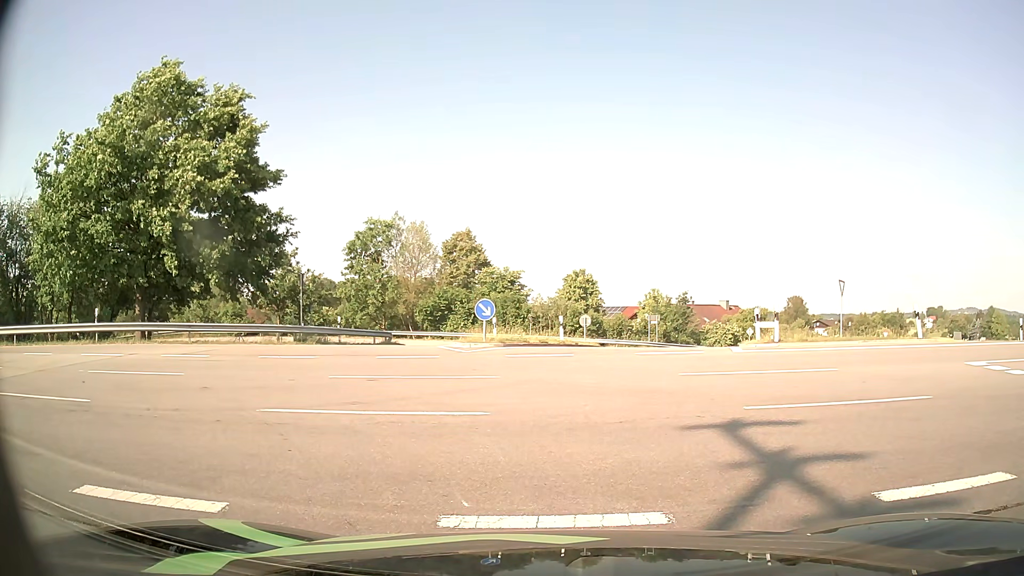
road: unclassified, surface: asphalt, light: Day
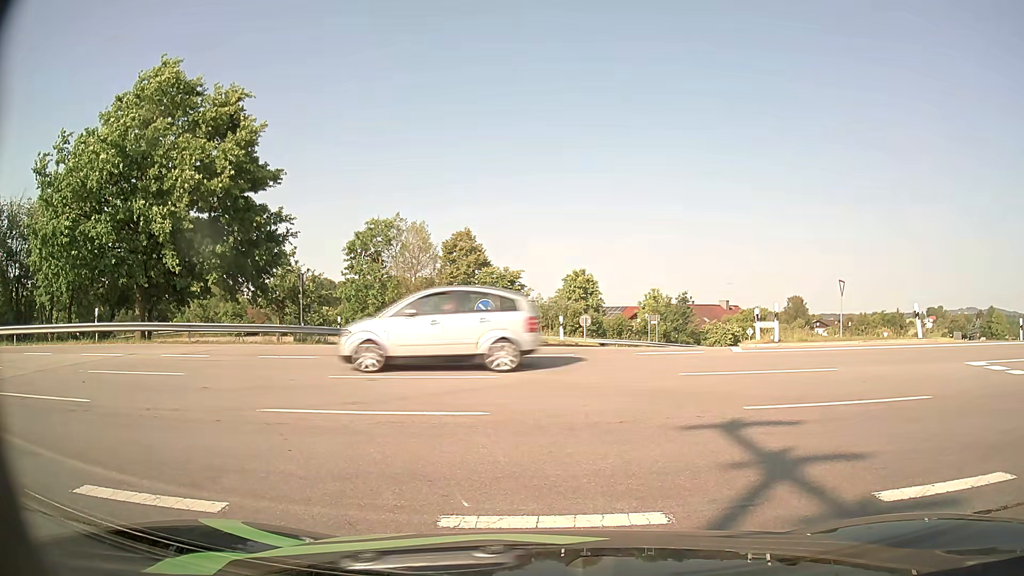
(0.0, 0.0) m; 0°
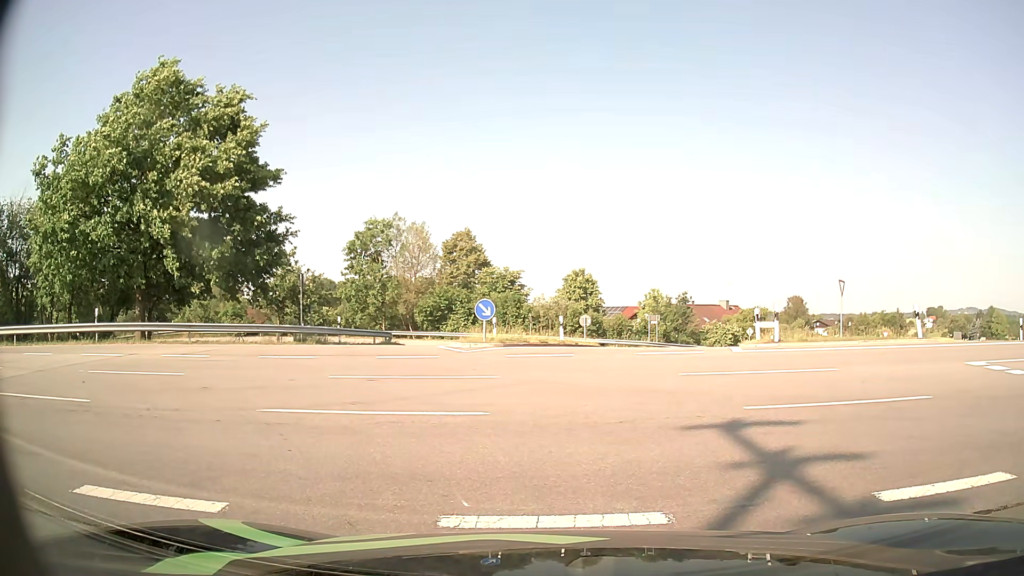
(0.0, 0.0) m; 0°
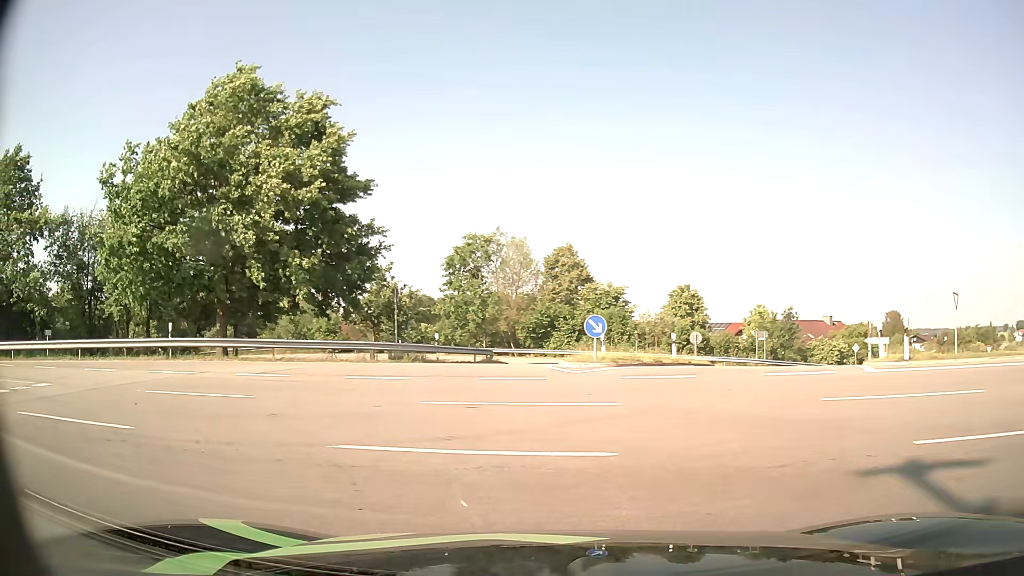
(-0.1, +1.7) m; -9°
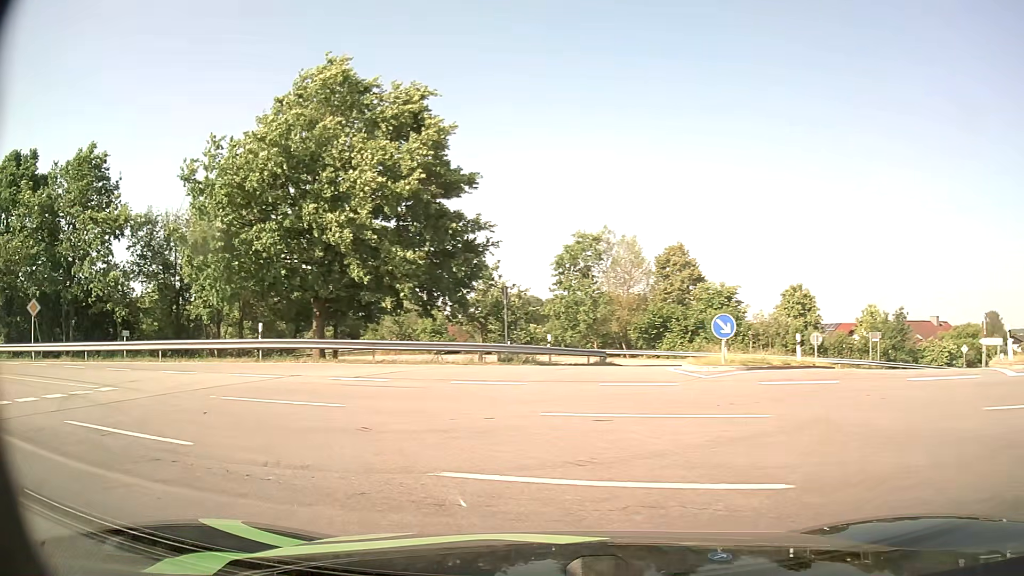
(-0.1, +1.6) m; -11°
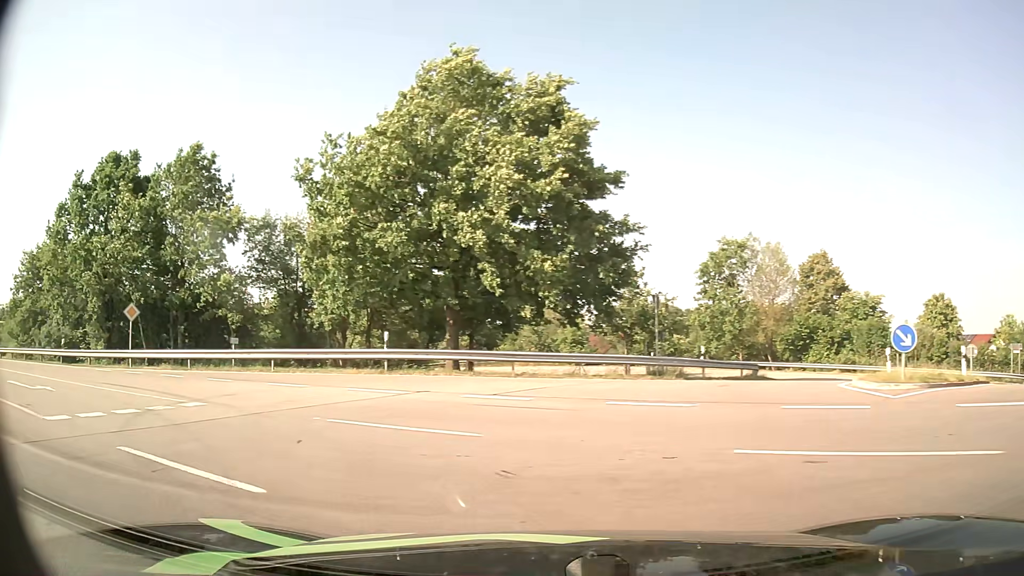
(-0.2, +2.2) m; -11°
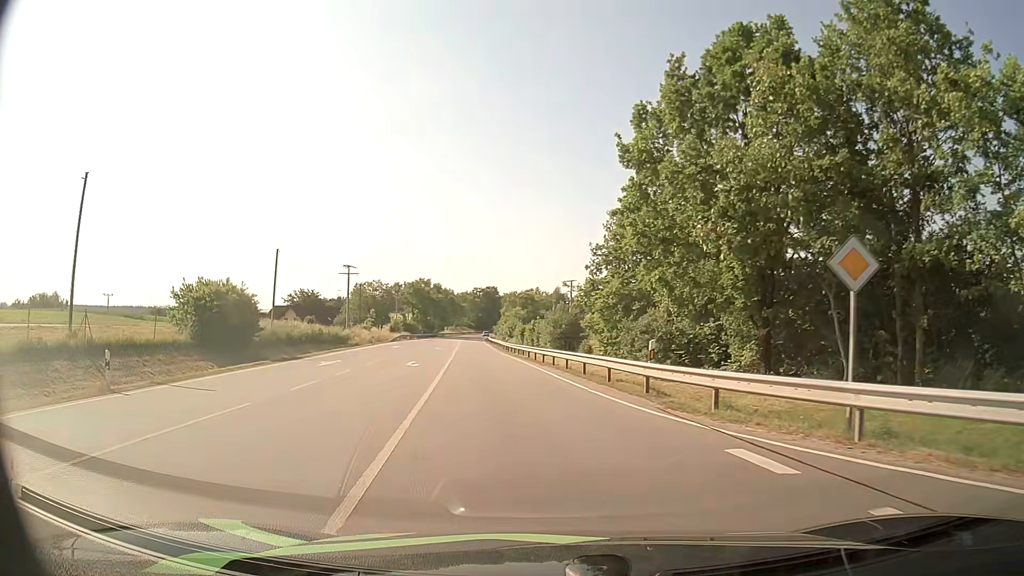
(-11.3, +17.1) m; -56°
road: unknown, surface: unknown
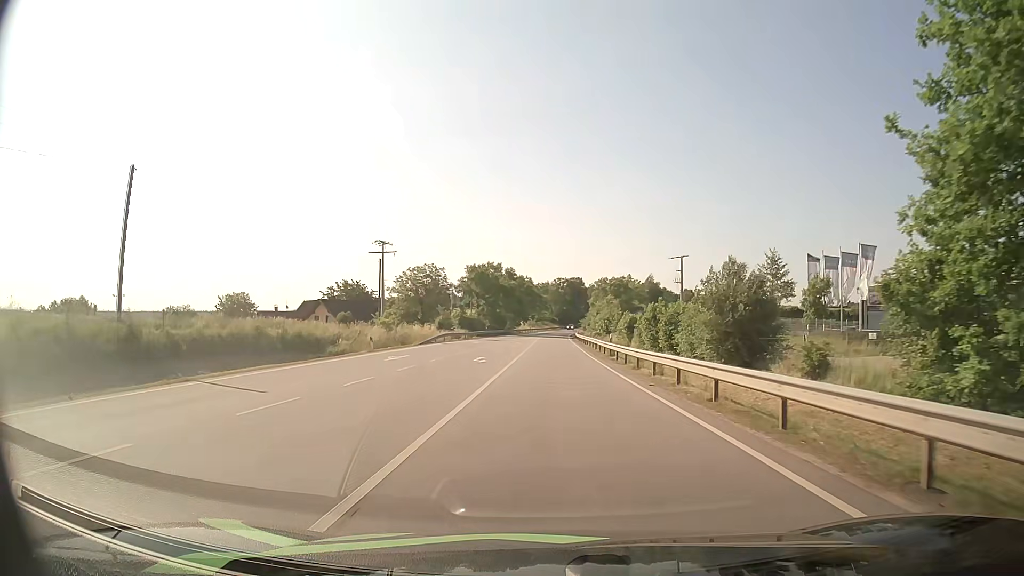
(-2.6, +30.9) m; -7°
(0, +10) (0, +20) (0, +30) (0, +40) (0, +50) (0, +60) (0, +70) (0, +80) (+1, +90) (+1, +100) m
